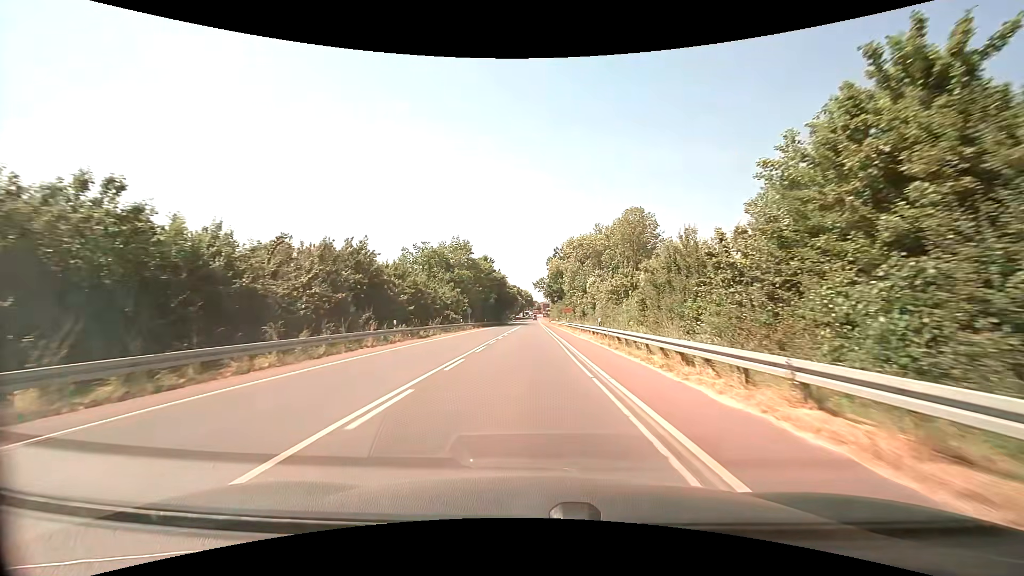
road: secondary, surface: asphalt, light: Day
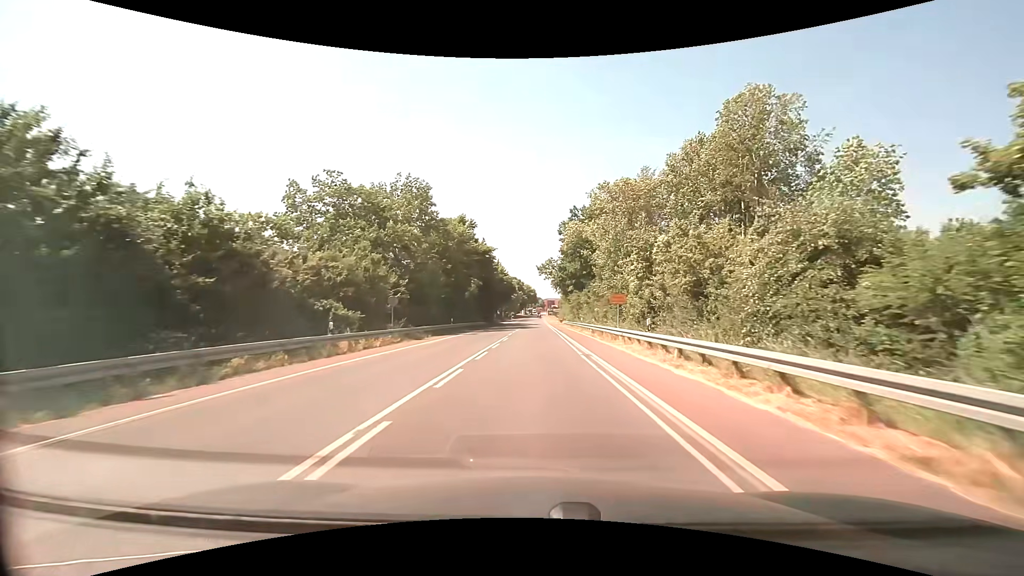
(-0.4, +38.8) m; -1°
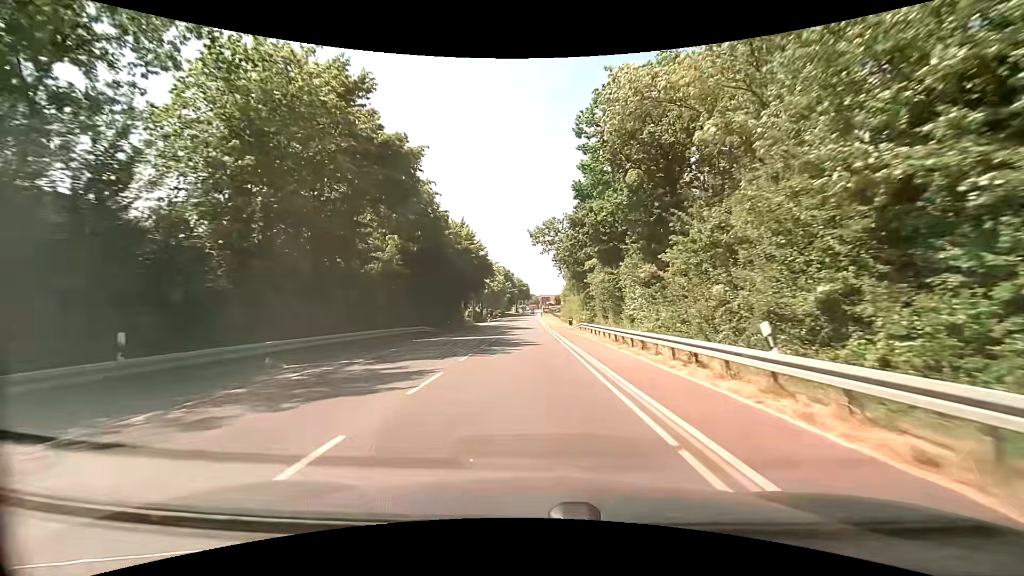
(+0.3, +38.2) m; 0°
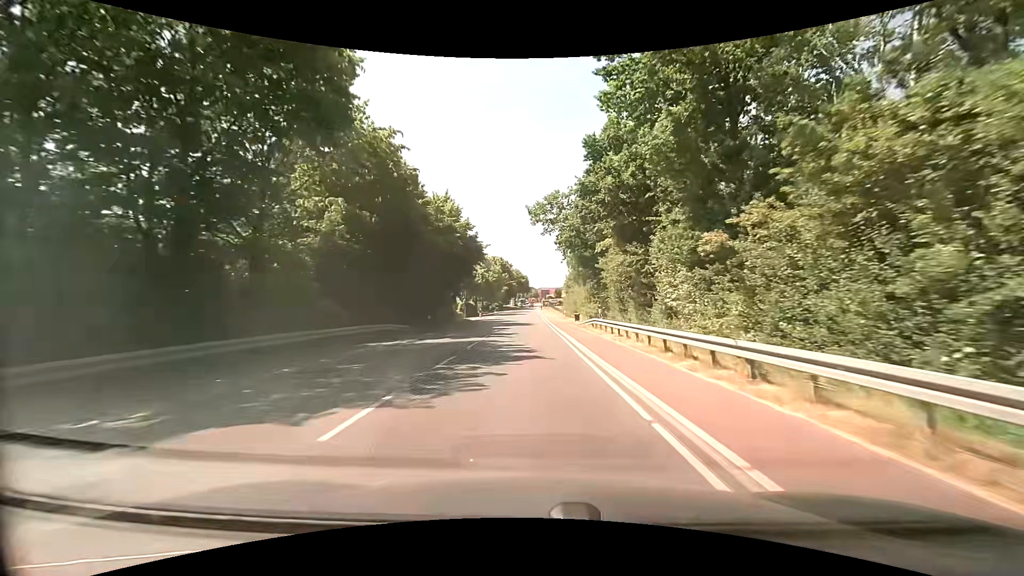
(0.0, +9.3) m; 0°
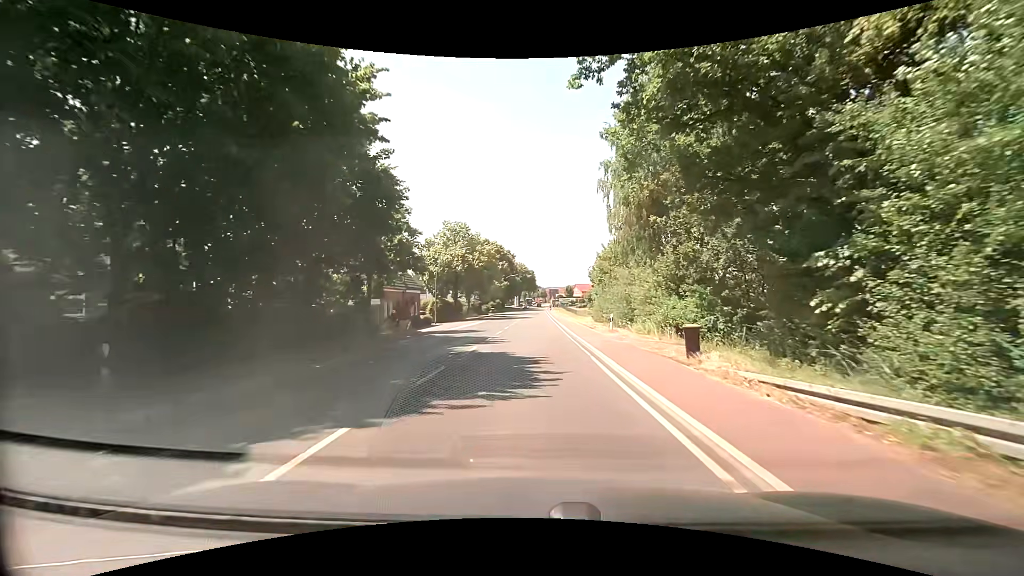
(-0.2, +32.0) m; 0°
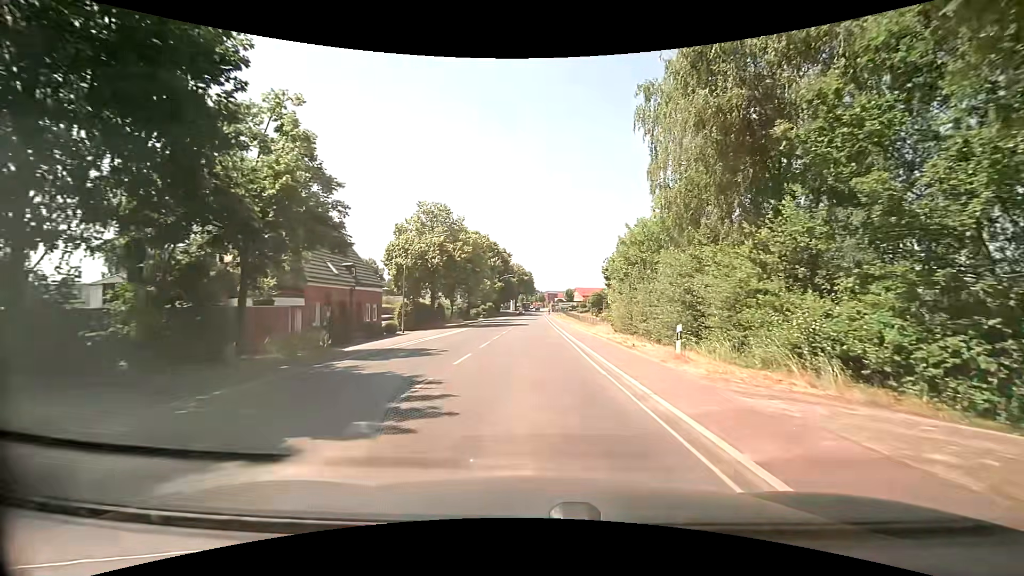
(-0.1, +13.2) m; 0°
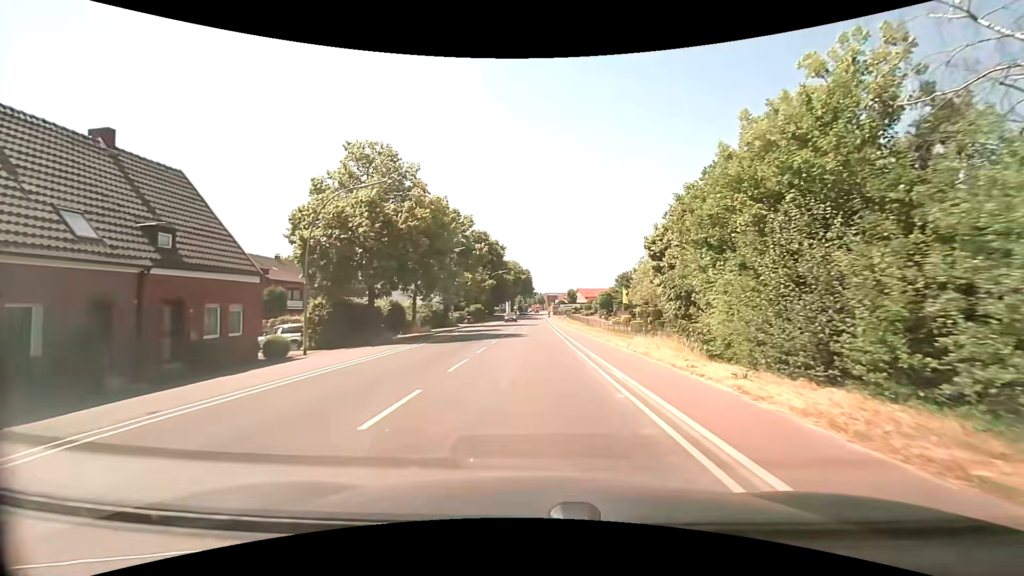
(-0.2, +18.9) m; -1°
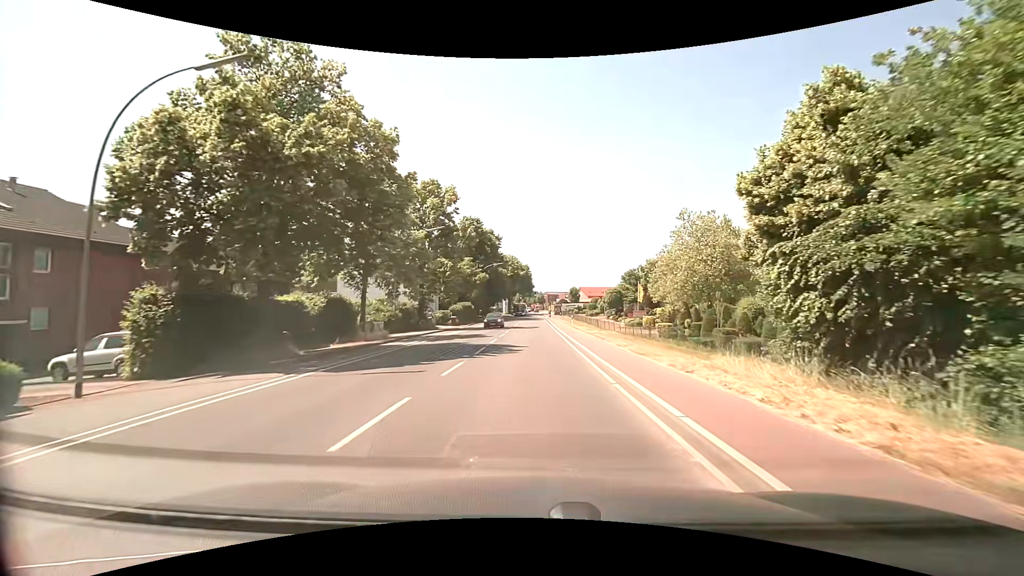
(+0.1, +12.9) m; +1°
(0, +10) (0, +20) (0, +30) (0, +40) (0, +50) (0, +60) (0, +70) (0, +80) (0, +90) (0, +100) m
